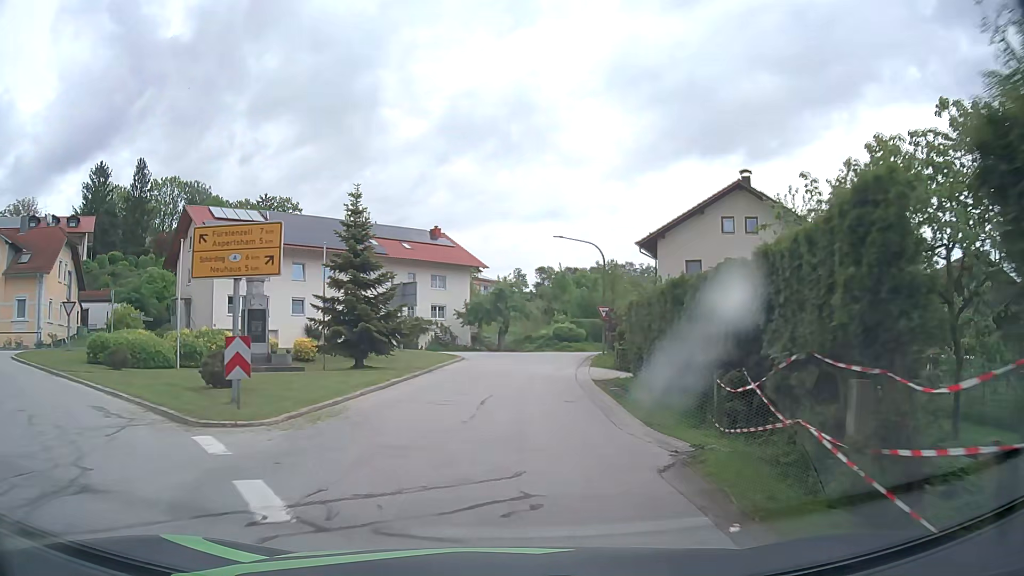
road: tertiary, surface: asphalt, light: Day
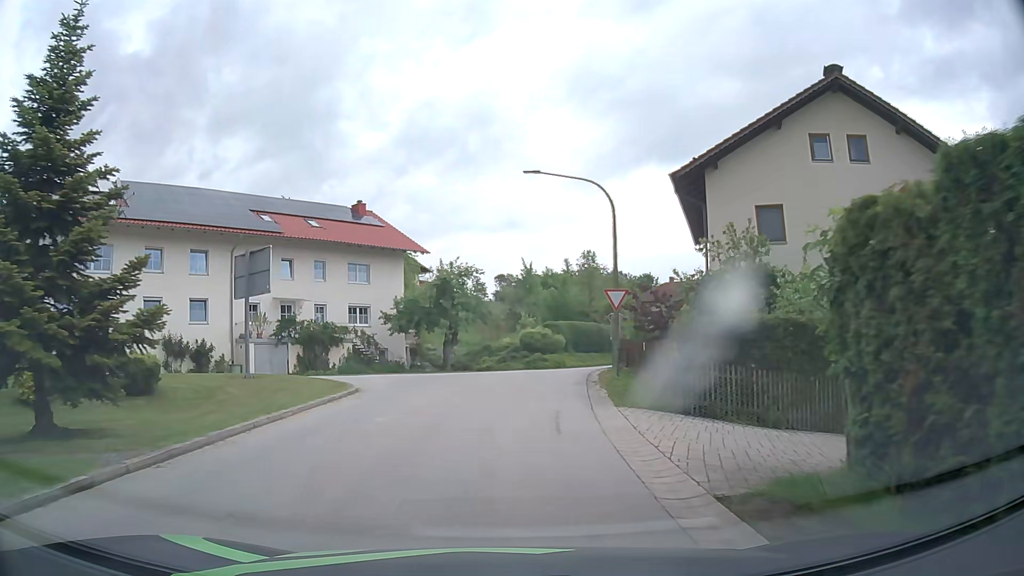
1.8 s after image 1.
(+0.5, +16.8) m; +3°
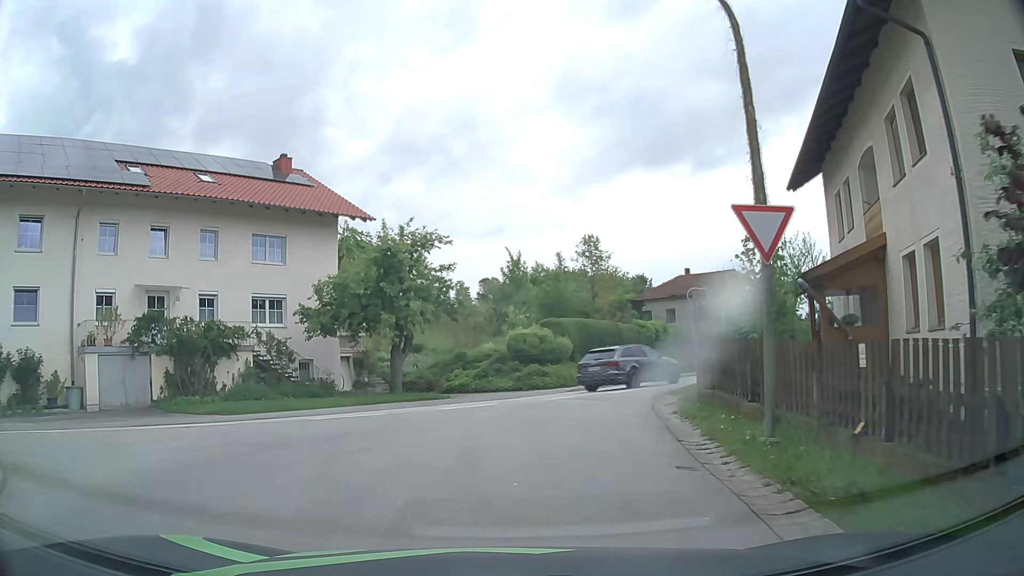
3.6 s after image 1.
(+0.2, +13.8) m; +2°
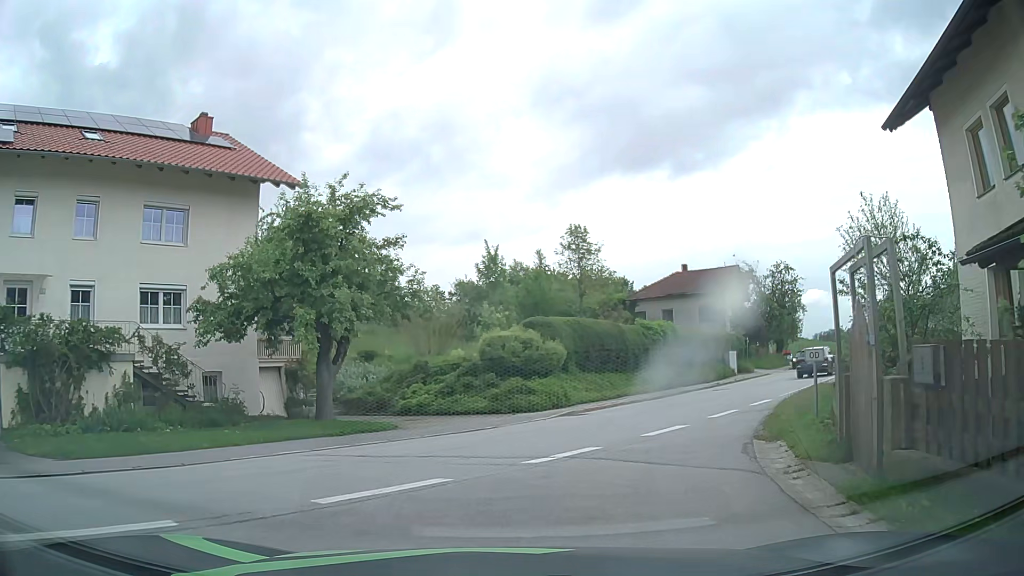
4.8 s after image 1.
(0.0, +7.5) m; +2°
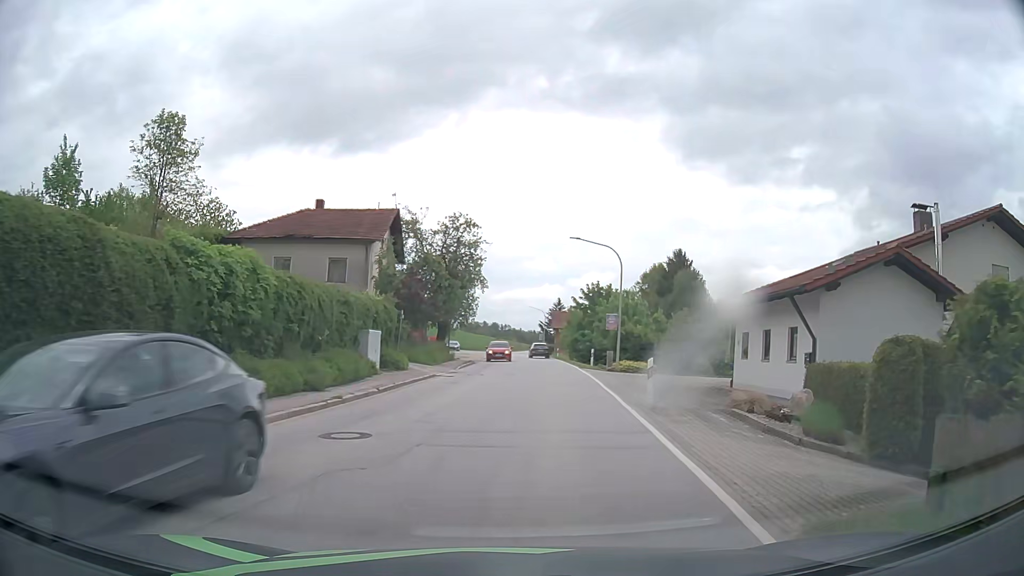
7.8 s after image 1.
(+5.1, +18.6) m; +31°
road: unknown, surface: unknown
(0, +10) (+1, +20) (+2, +30) (+3, +40) (+3, +50) (+3, +60) (+3, +70) (+3, +80) (+3, +90) (+3, +100) m
